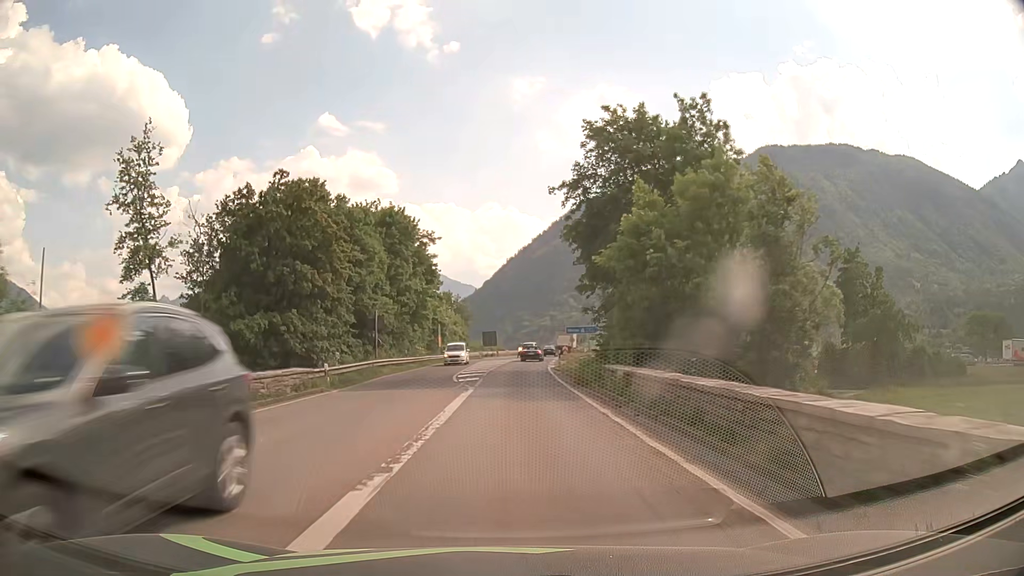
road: primary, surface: asphalt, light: Day
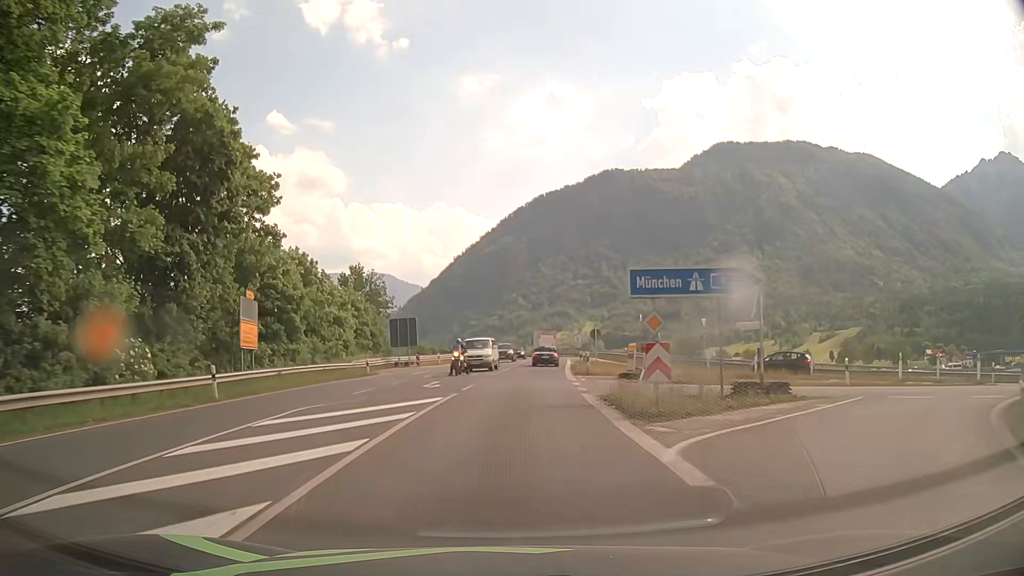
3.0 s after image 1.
(+1.3, +50.9) m; +4°
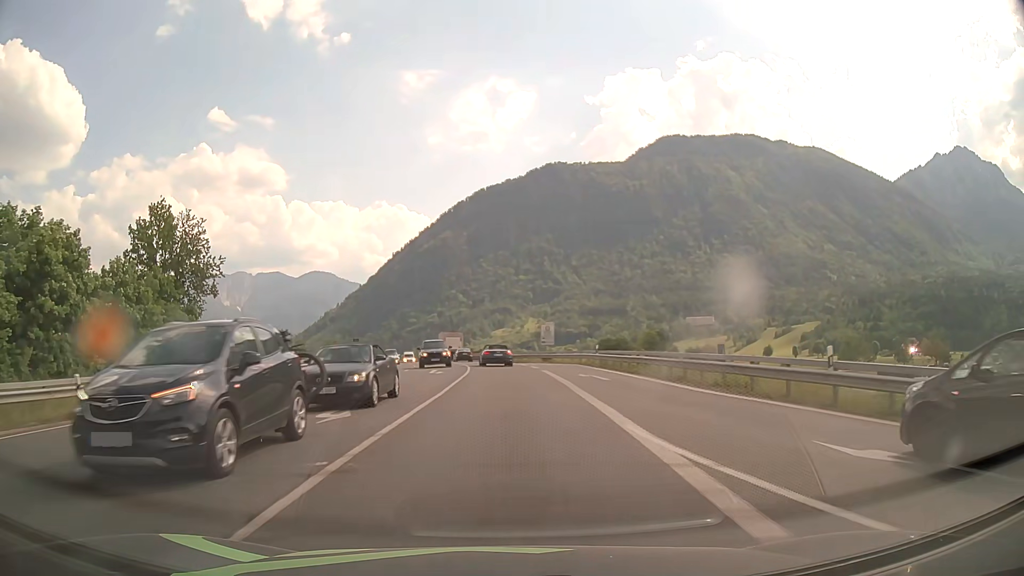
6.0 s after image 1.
(+2.3, +47.3) m; +5°
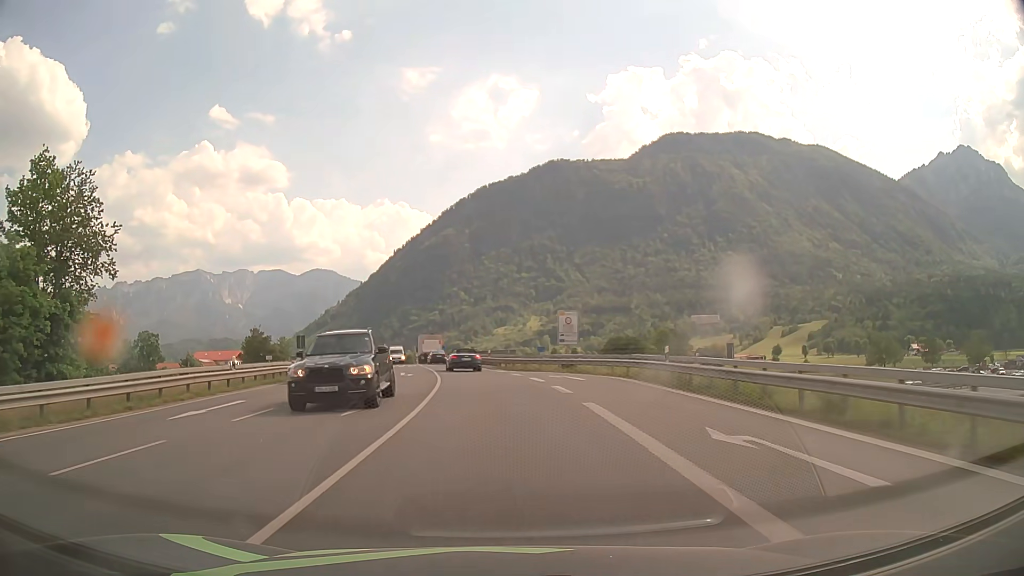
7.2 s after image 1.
(0.0, +18.2) m; 0°
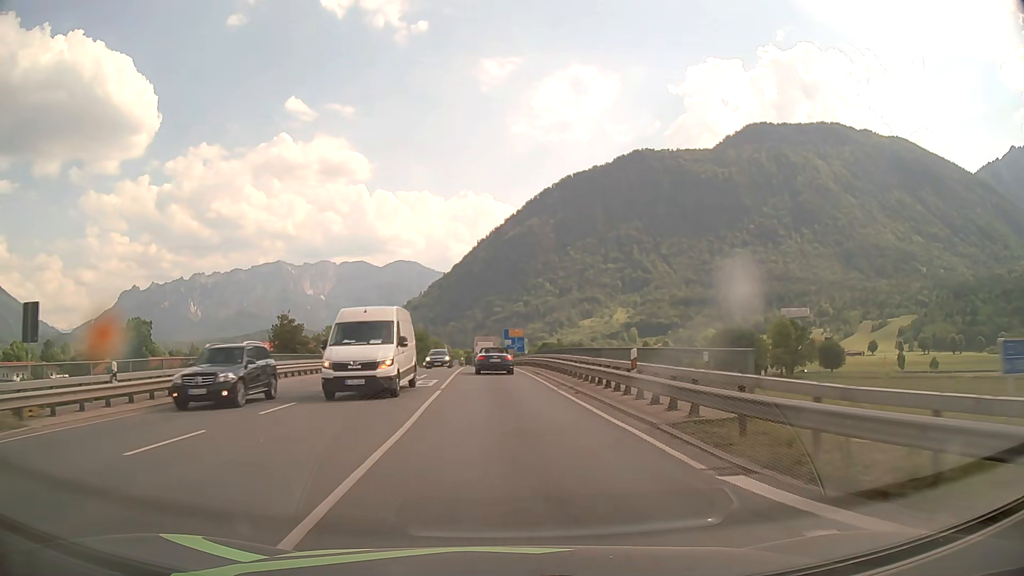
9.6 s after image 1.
(-2.1, +34.6) m; -7°
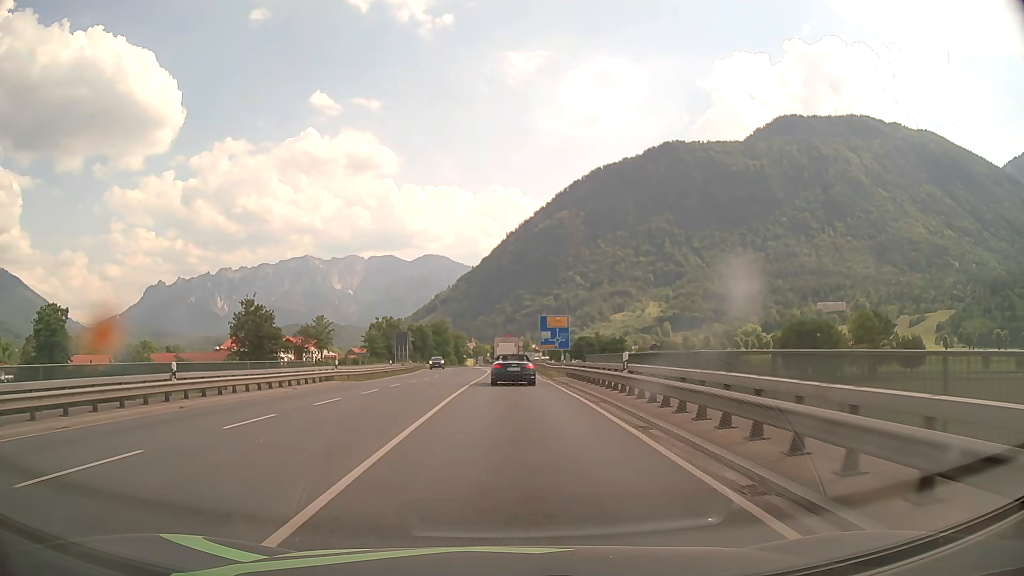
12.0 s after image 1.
(-0.9, +31.9) m; -3°
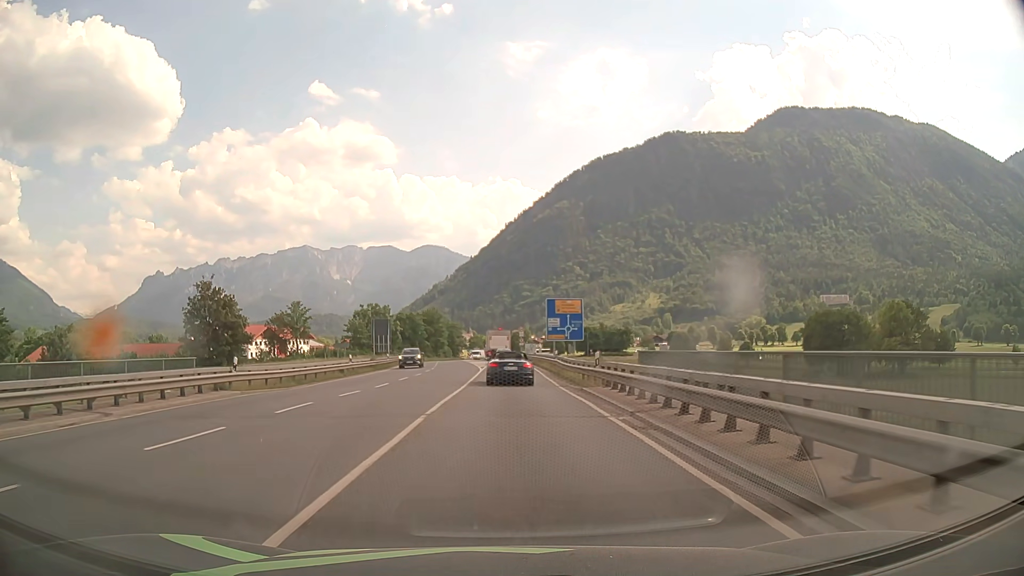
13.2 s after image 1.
(0.0, +14.9) m; 0°
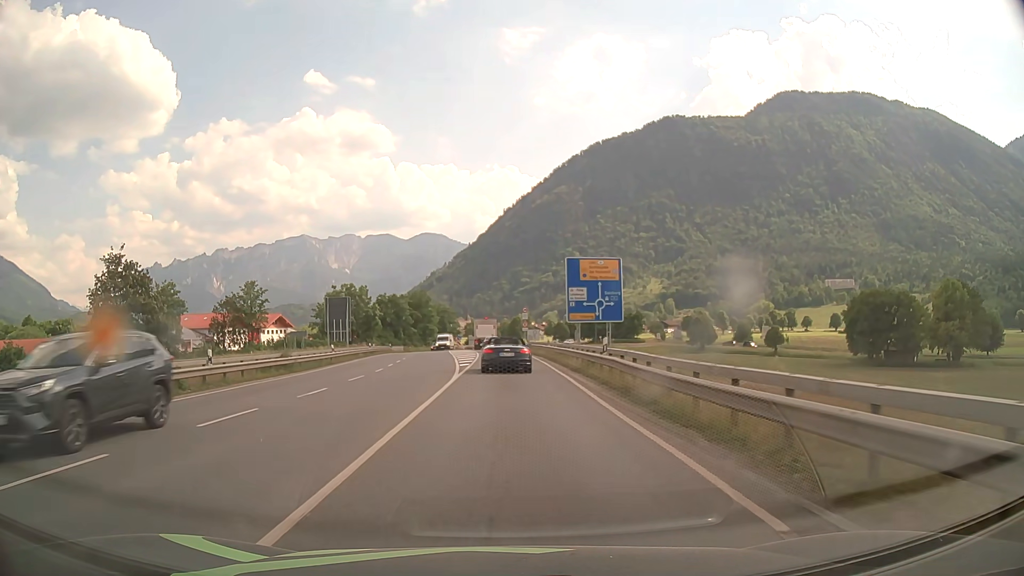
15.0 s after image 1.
(0.0, +21.6) m; 0°
(0, +10) (0, +20) (0, +30) (-1, +40) (-1, +50) (-1, +60) (-2, +70) (-3, +80) (-3, +90) (-3, +100) m
